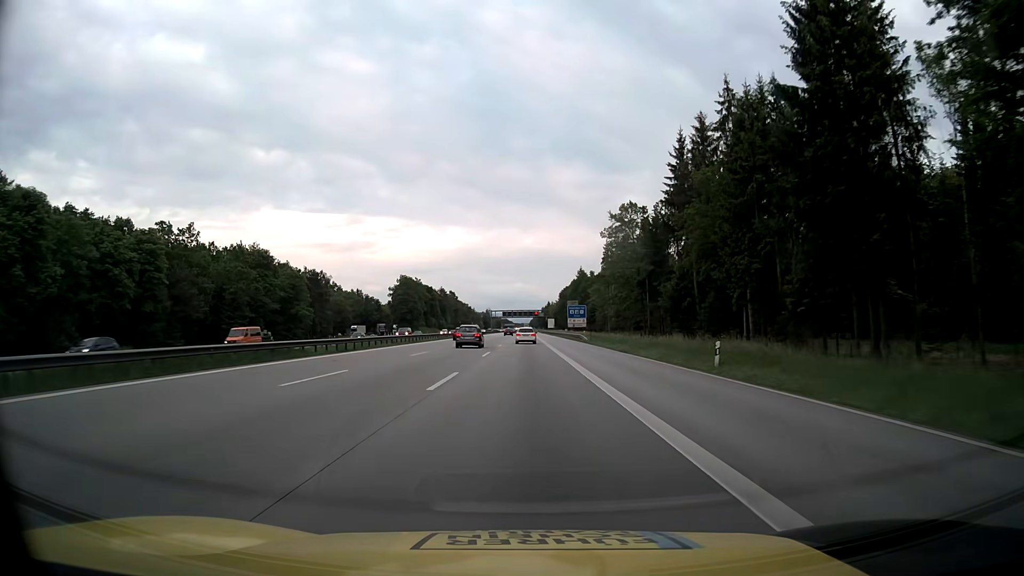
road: motorway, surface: asphalt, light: Day
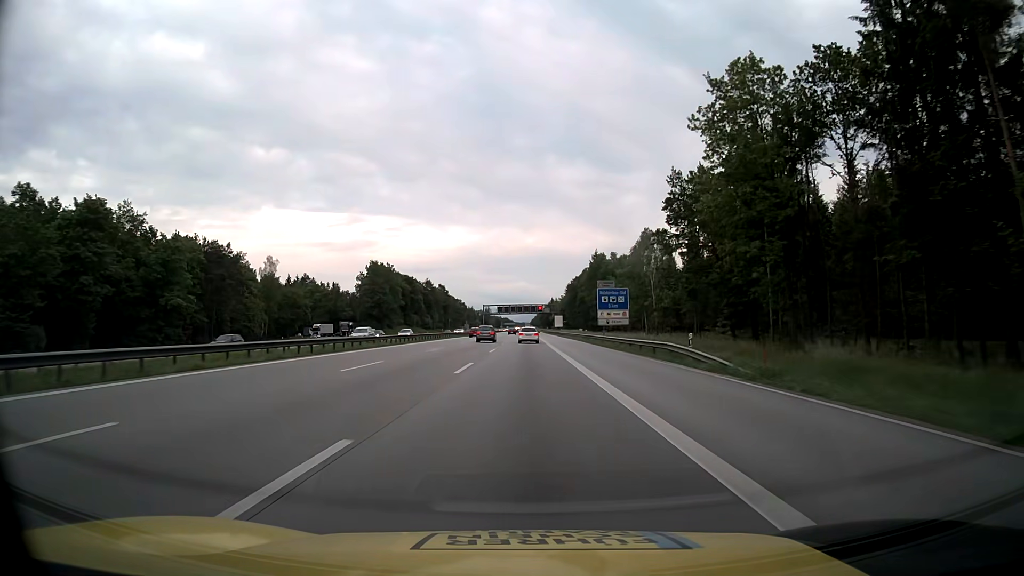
(0.0, +49.0) m; 0°
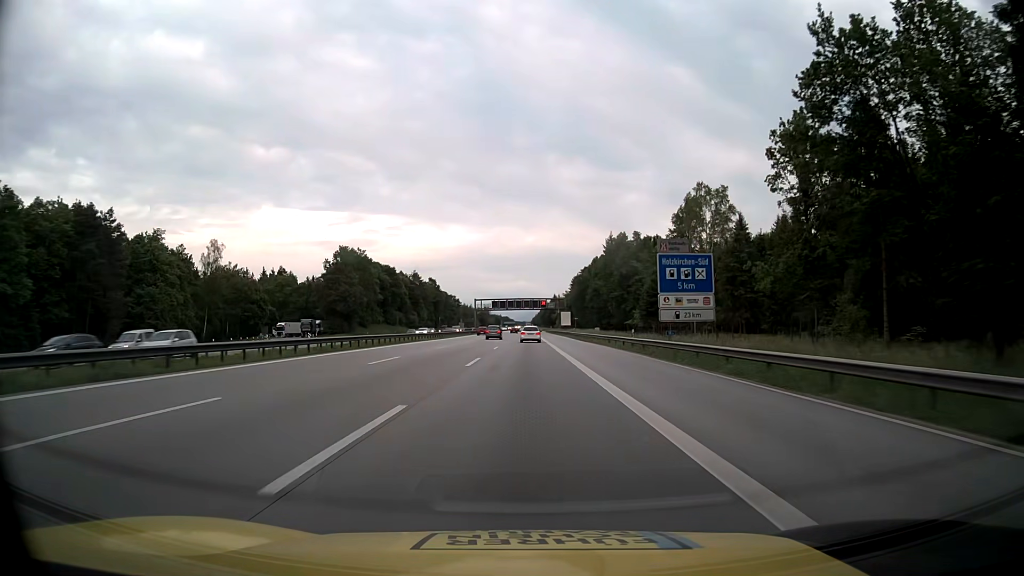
(0.0, +32.7) m; 0°
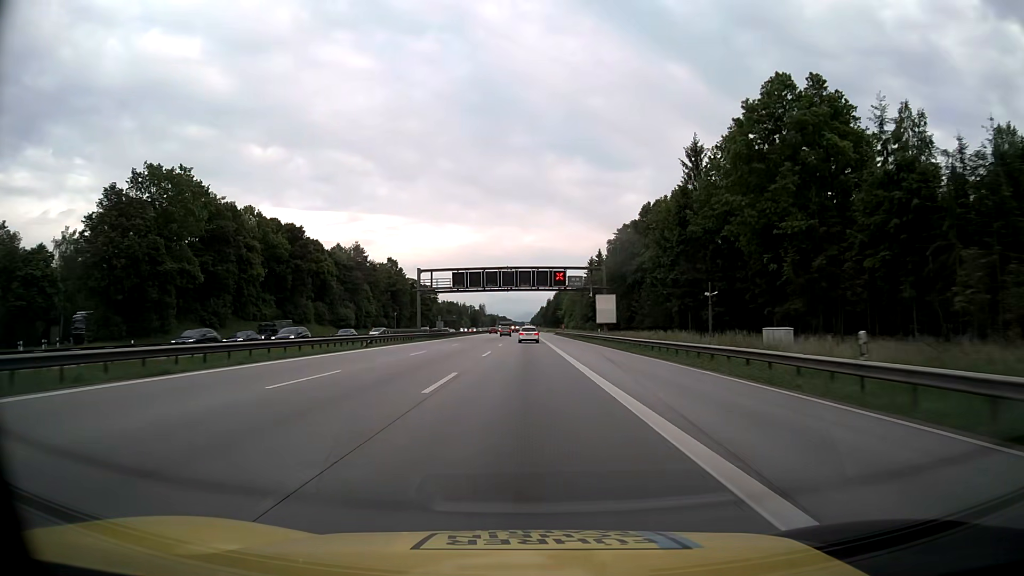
(0.0, +81.8) m; 0°
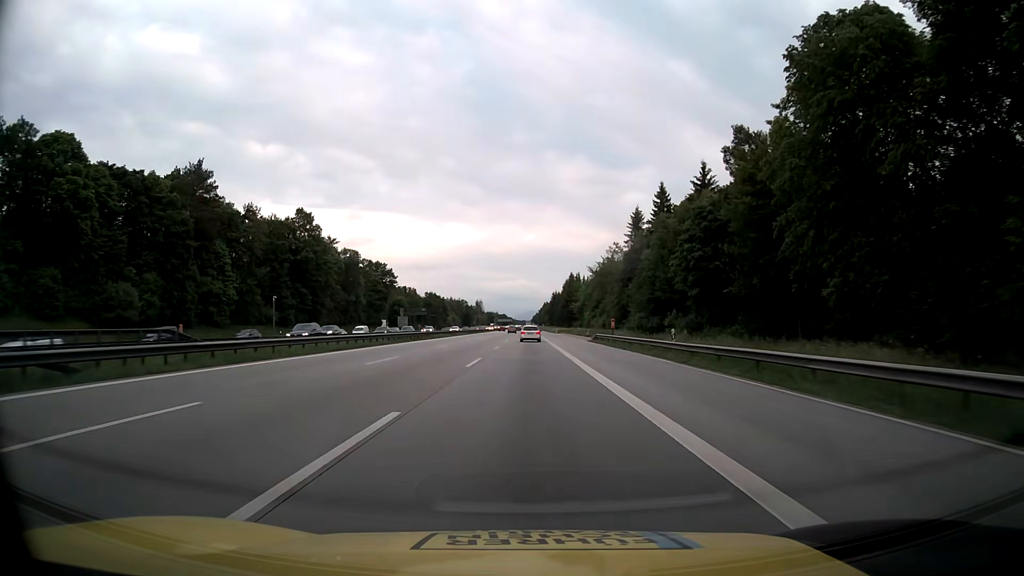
(-0.1, +81.9) m; 0°
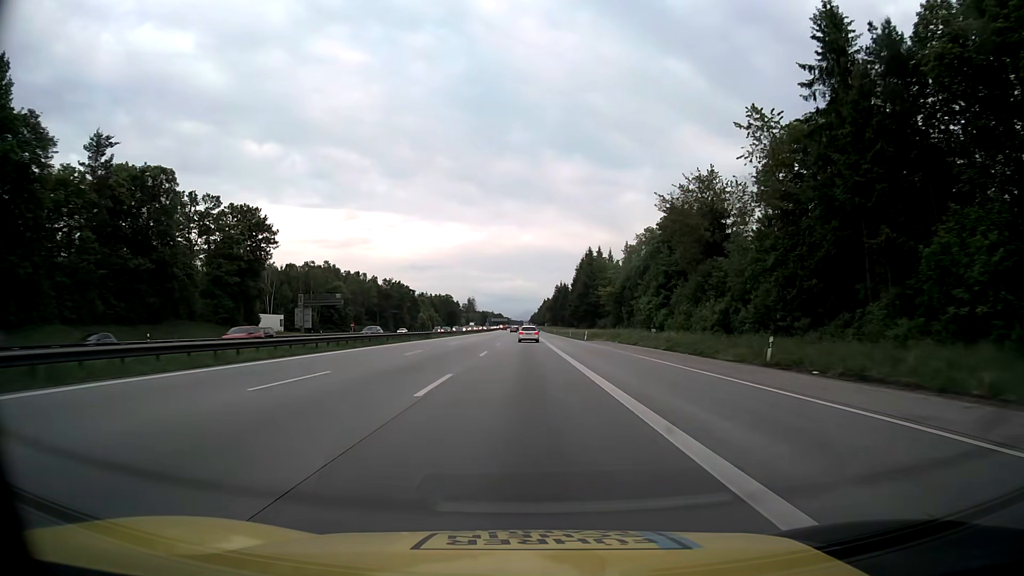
(0.0, +81.9) m; 0°
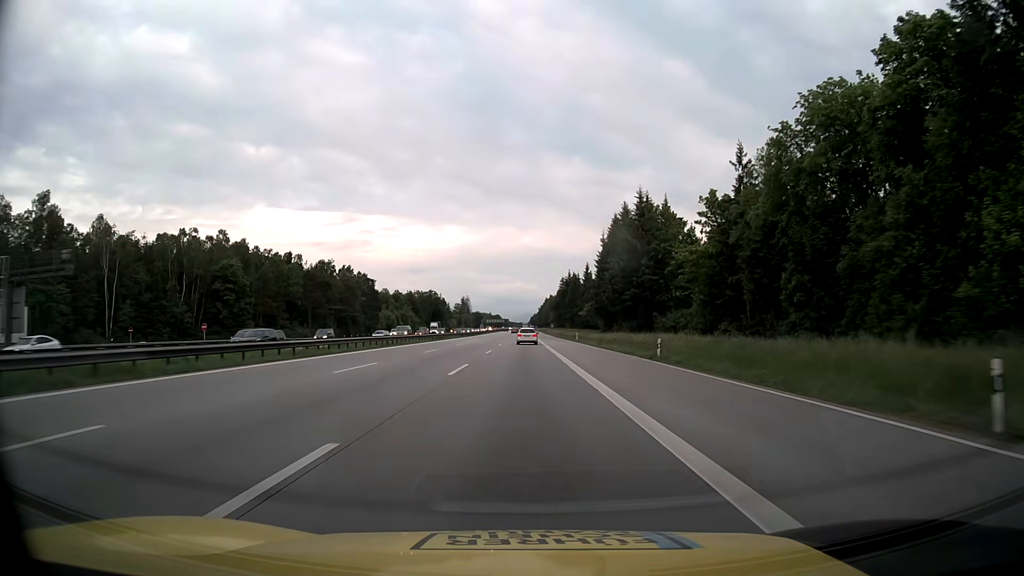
(+0.1, +65.5) m; 0°
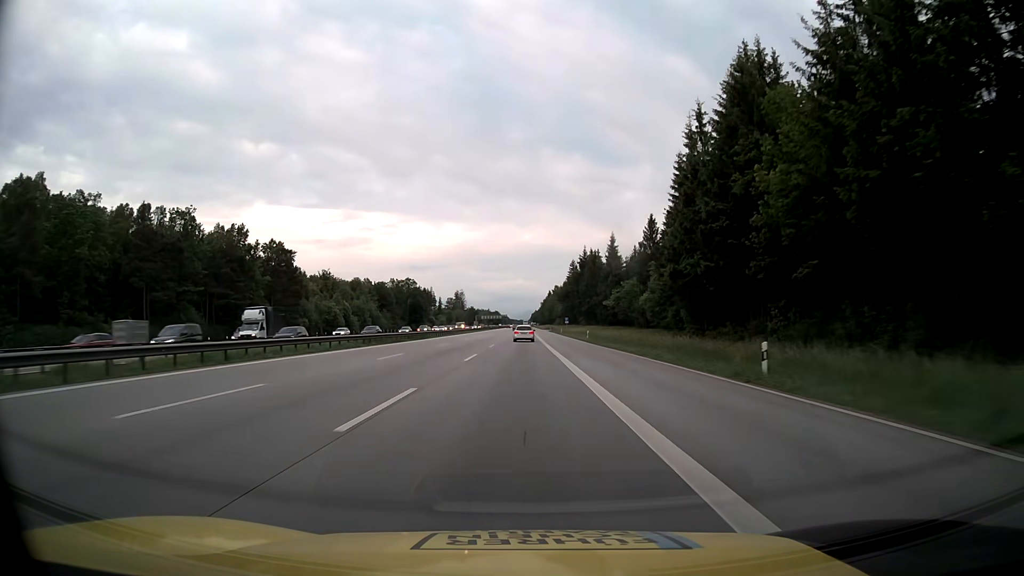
(-0.2, +65.4) m; 0°
(0, +10) (0, +20) (0, +30) (0, +40) (0, +50) (0, +60) (0, +70) (0, +80) (0, +90) (0, +100) m
